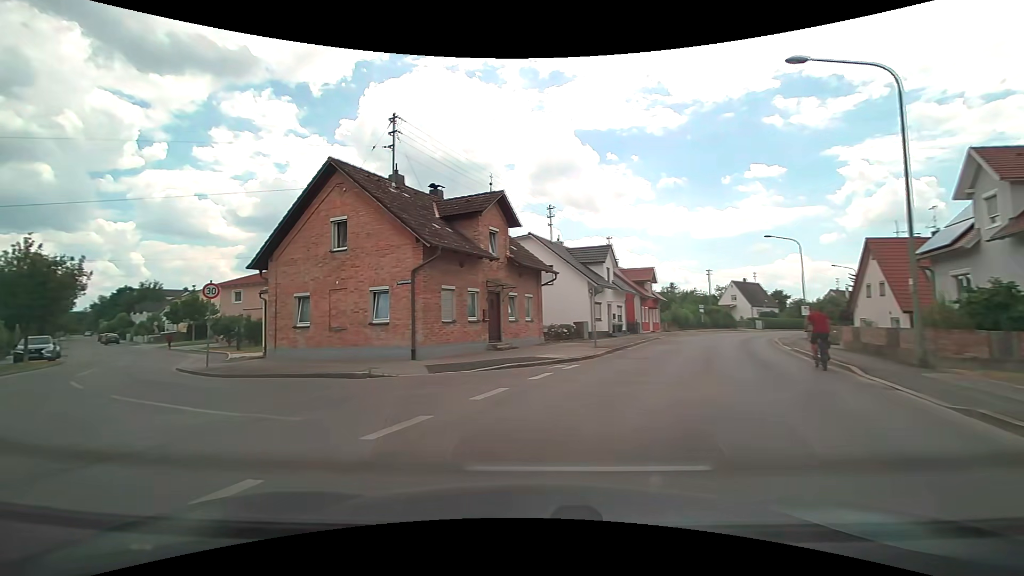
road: tertiary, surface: asphalt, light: Day
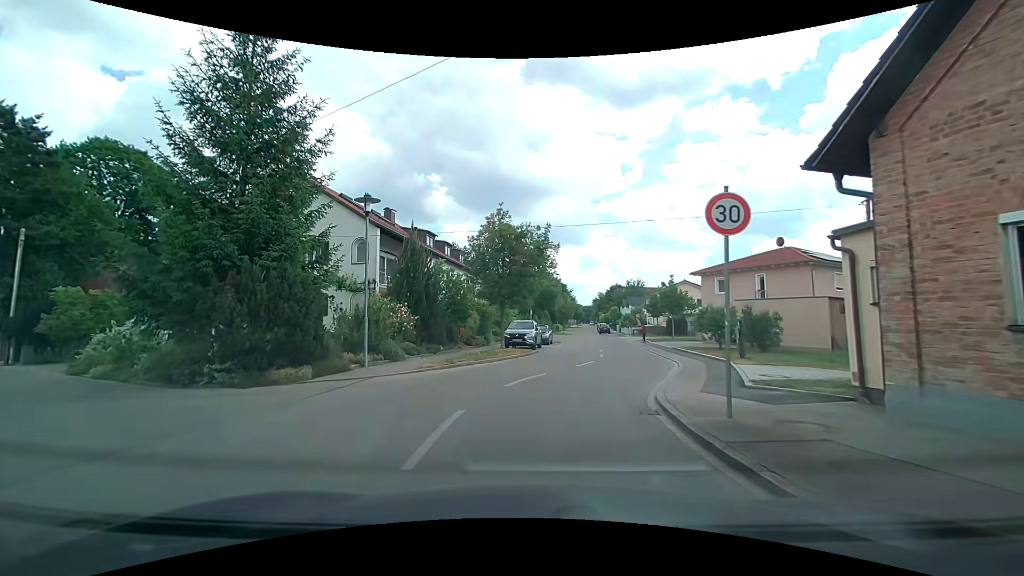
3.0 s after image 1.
(-6.8, +12.1) m; -50°
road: residential
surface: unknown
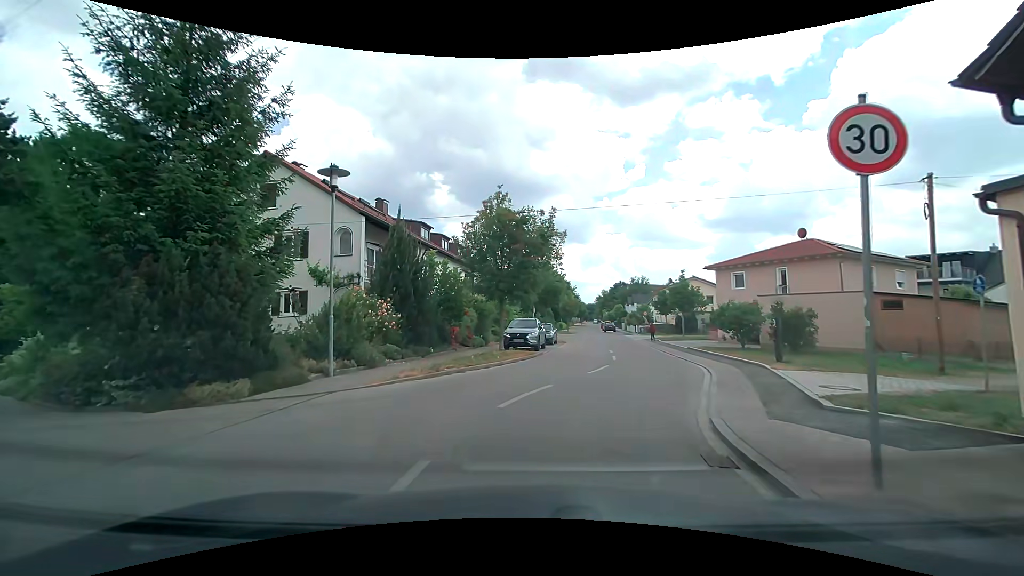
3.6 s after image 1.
(0.0, +2.8) m; +1°
